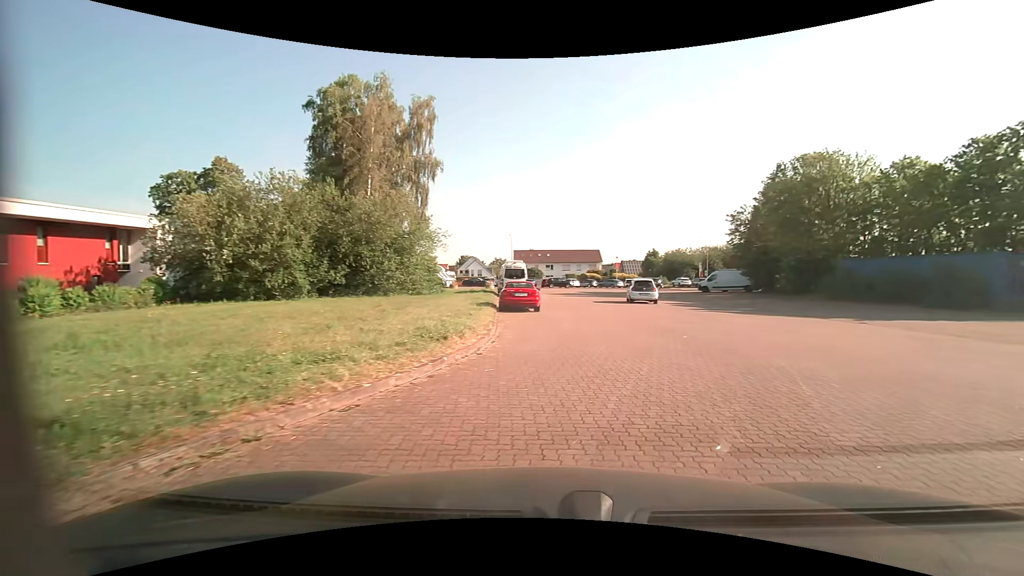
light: Day
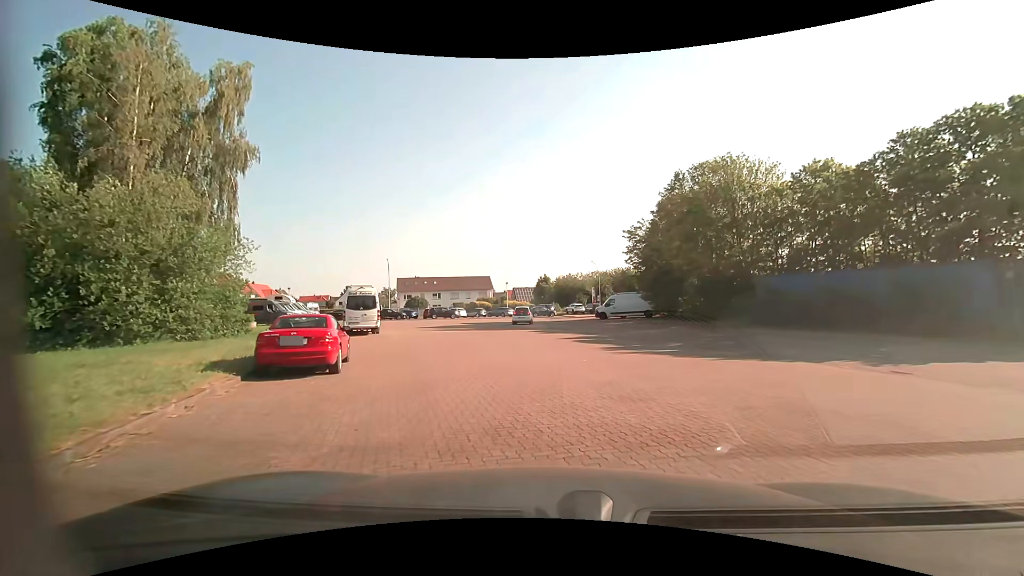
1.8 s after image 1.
(+1.3, +10.1) m; +10°
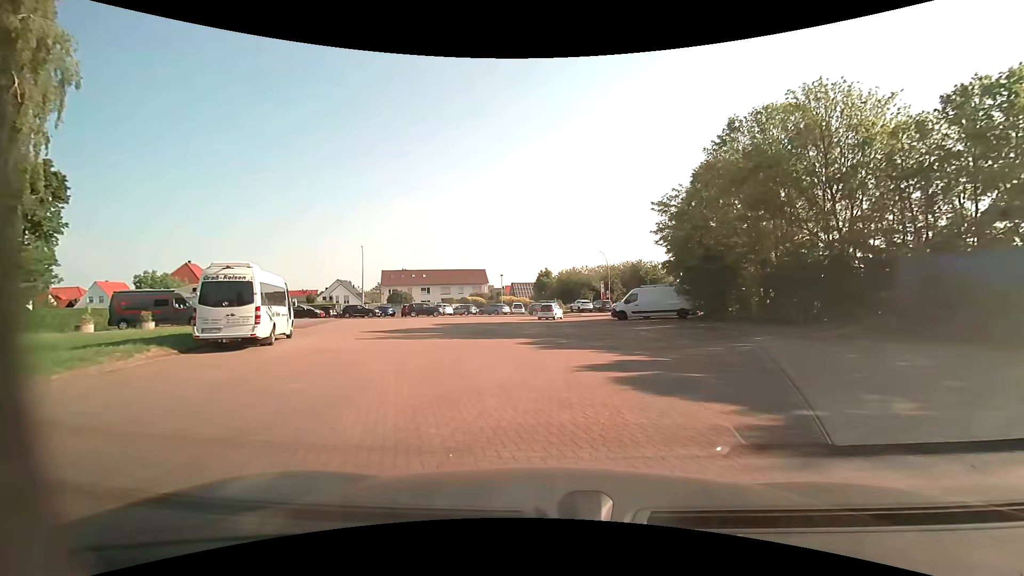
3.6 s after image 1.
(+0.1, +11.8) m; 0°
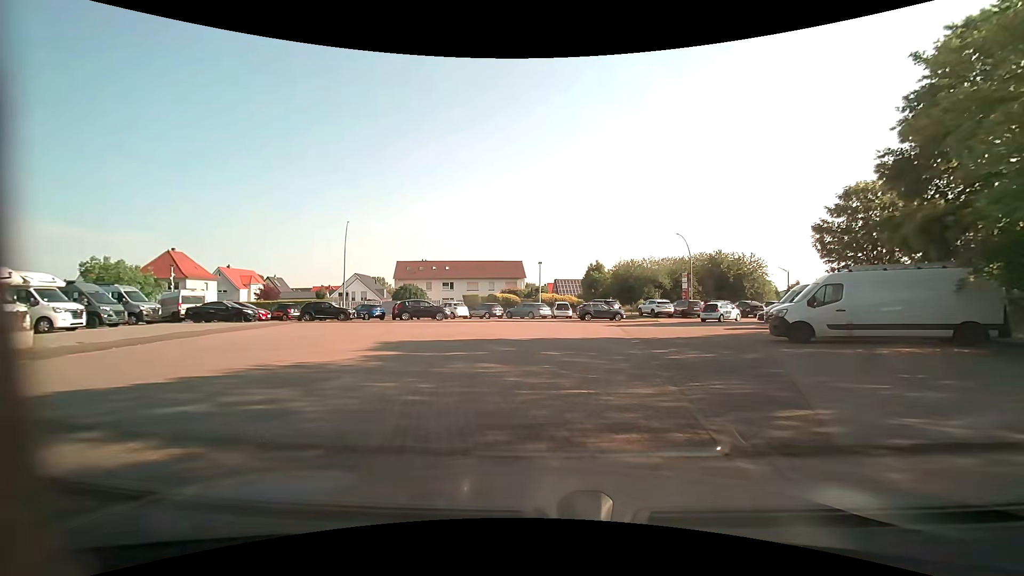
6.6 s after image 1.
(-0.9, +20.1) m; -4°
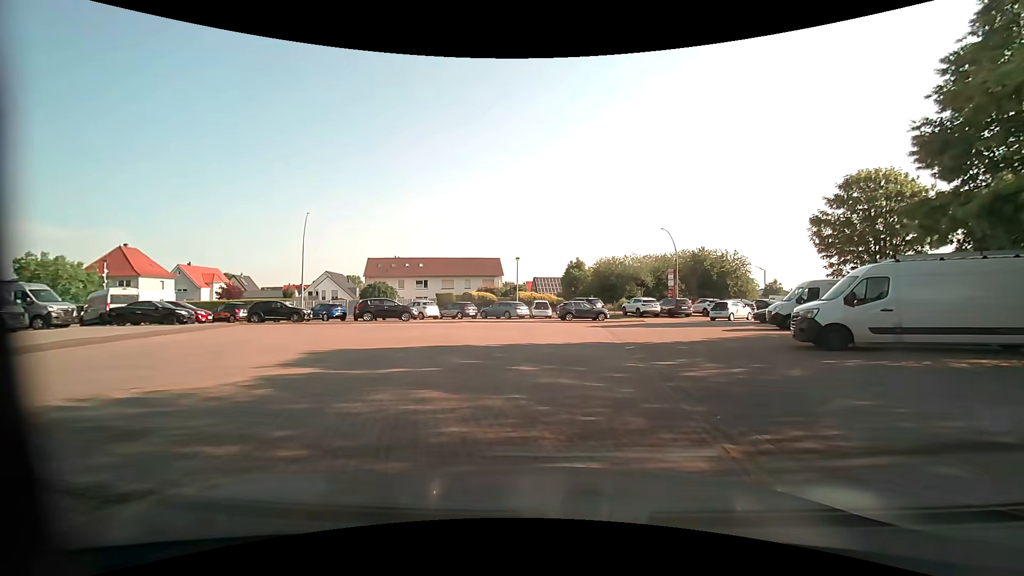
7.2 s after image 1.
(0.0, +3.6) m; +1°
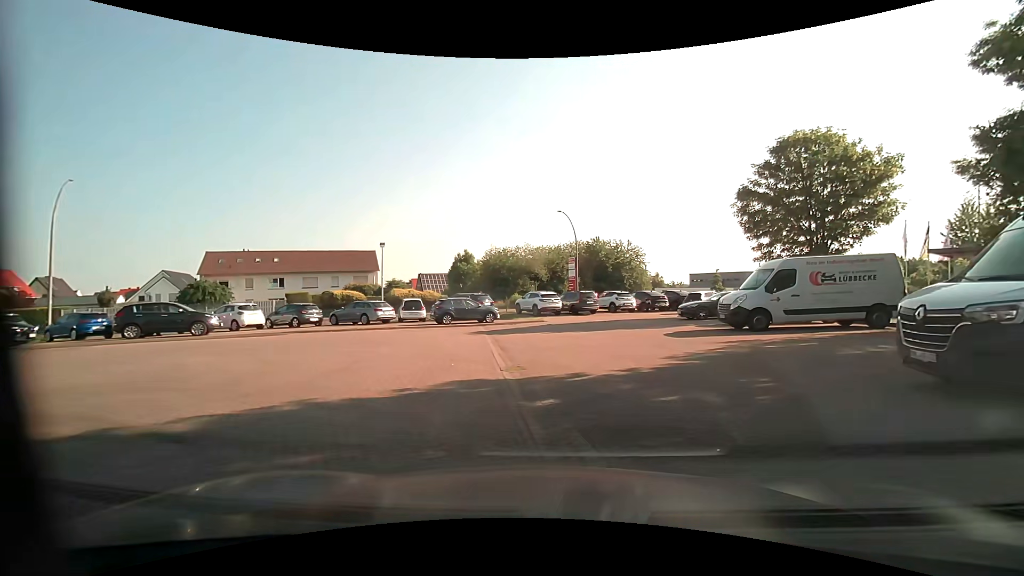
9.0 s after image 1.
(+1.0, +9.8) m; +13°
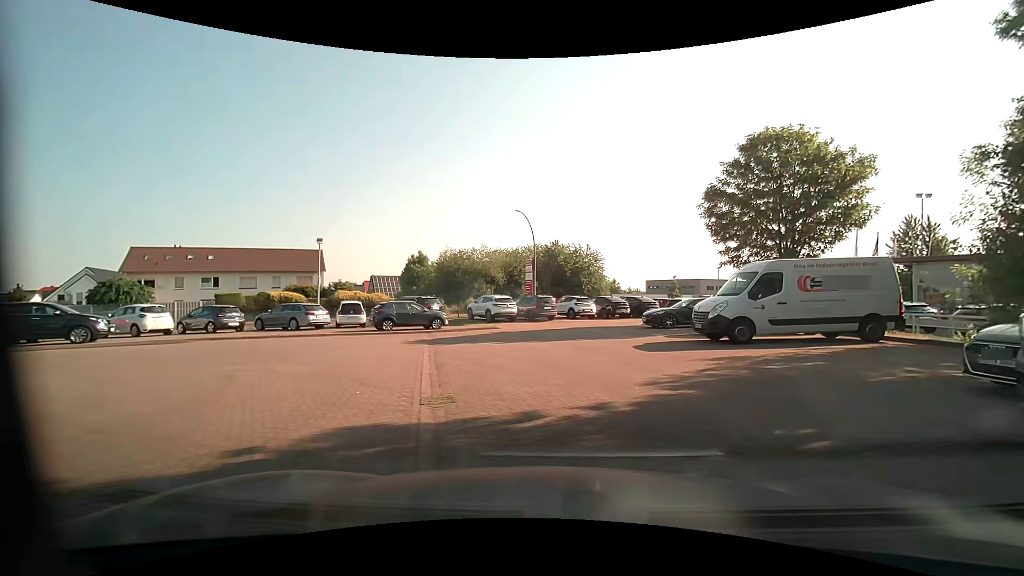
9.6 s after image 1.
(+0.1, +2.9) m; +4°
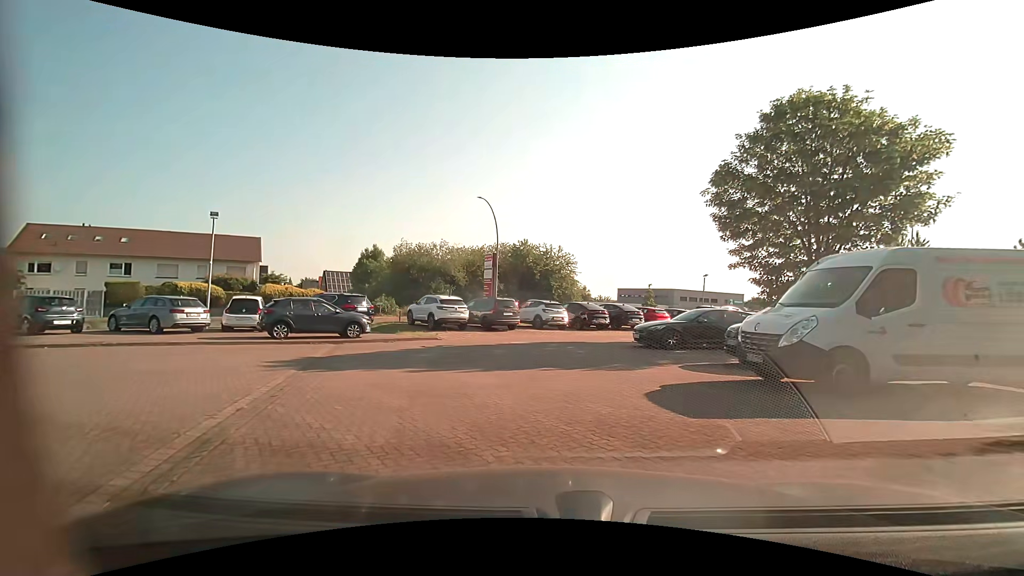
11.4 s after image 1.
(+0.5, +6.6) m; +4°
